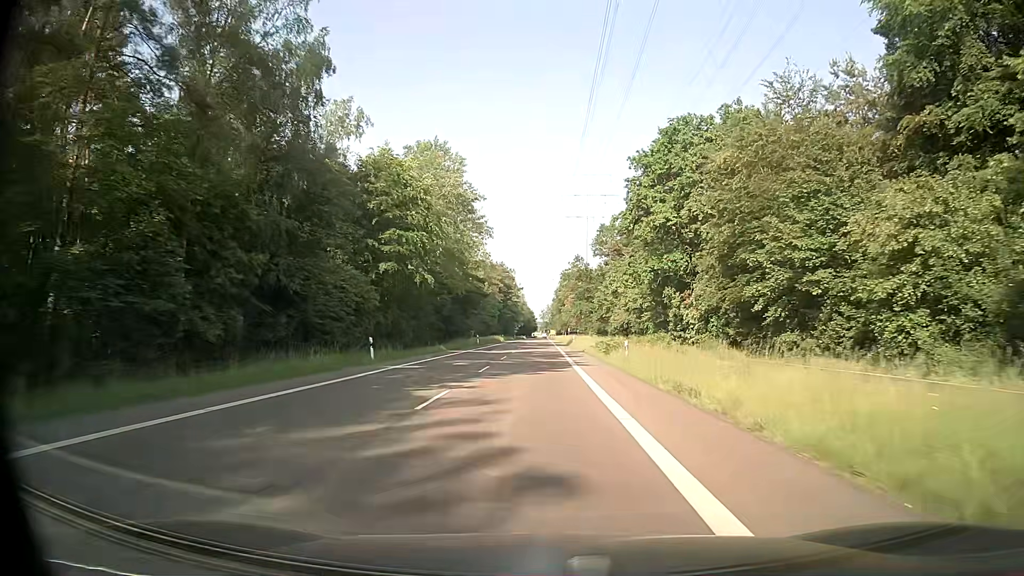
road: secondary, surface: asphalt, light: Day
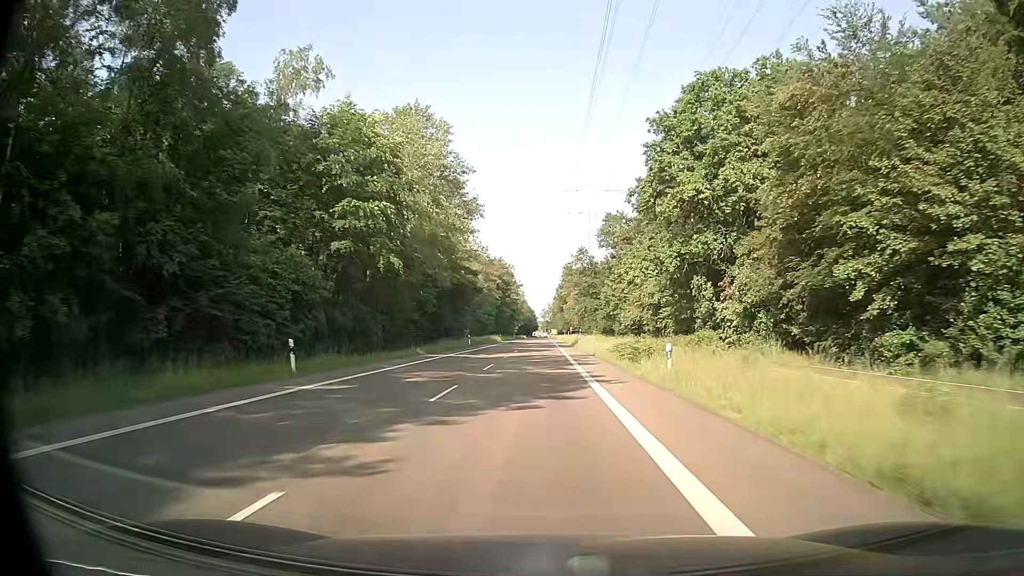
(0.0, +10.1) m; 0°
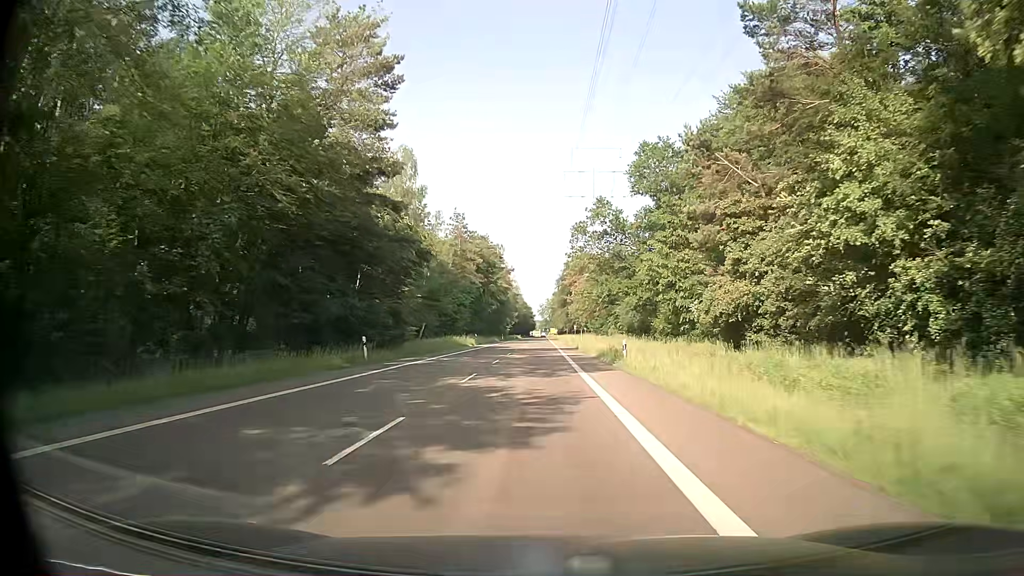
(+0.2, +40.6) m; 0°
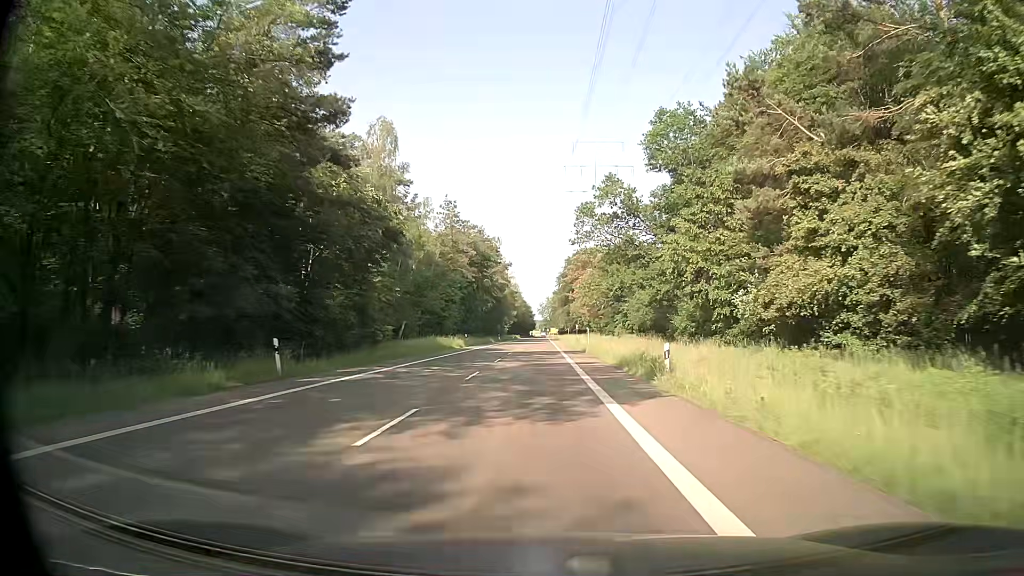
(0.0, +10.2) m; 0°
(0, +10) (0, +20) (0, +30) (0, +40) (0, +50) (-1, +60) (-1, +70) (-1, +80) (-1, +90) (-1, +100) m
